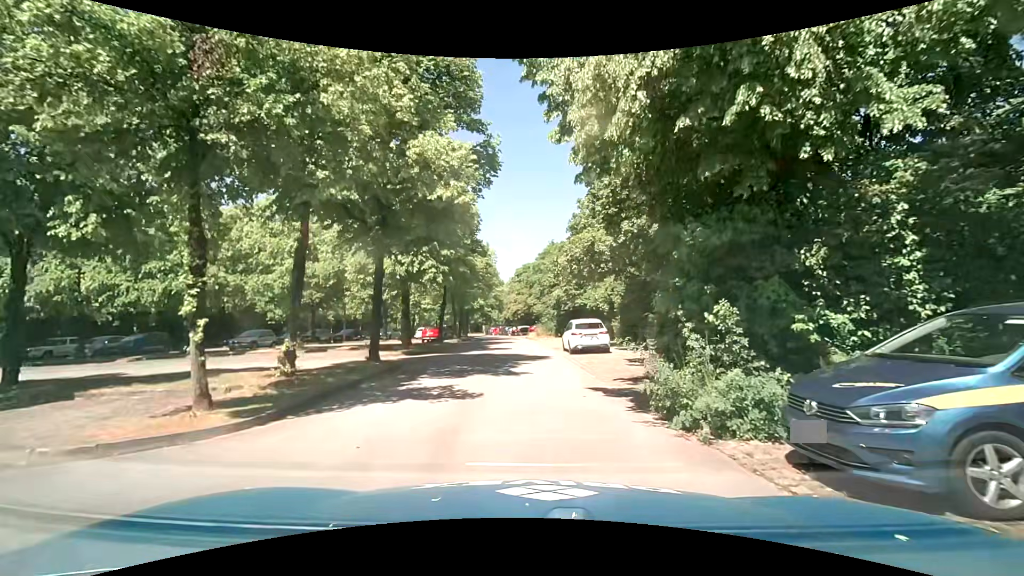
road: residential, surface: asphalt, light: Day
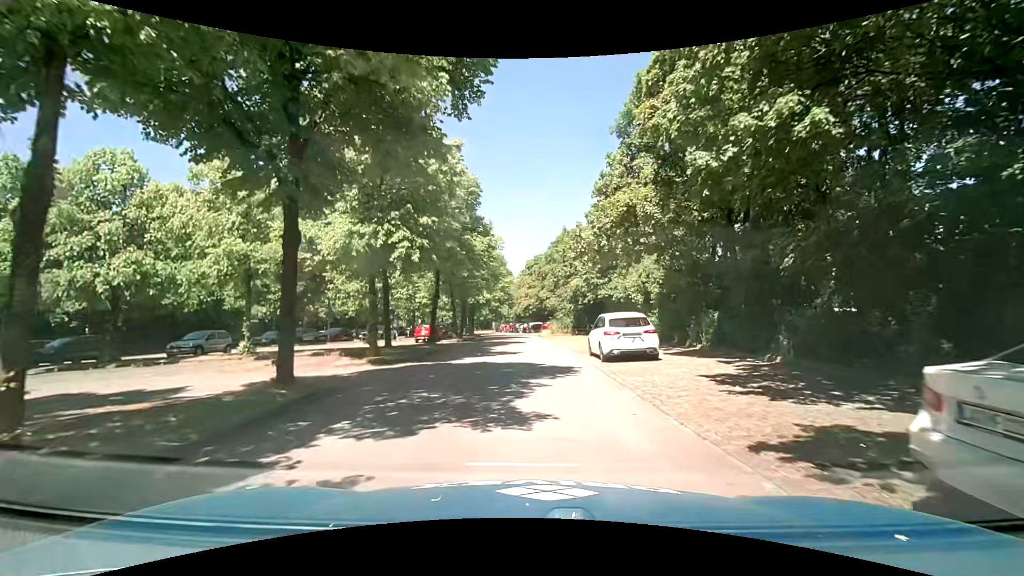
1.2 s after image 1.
(0.0, +7.1) m; -1°
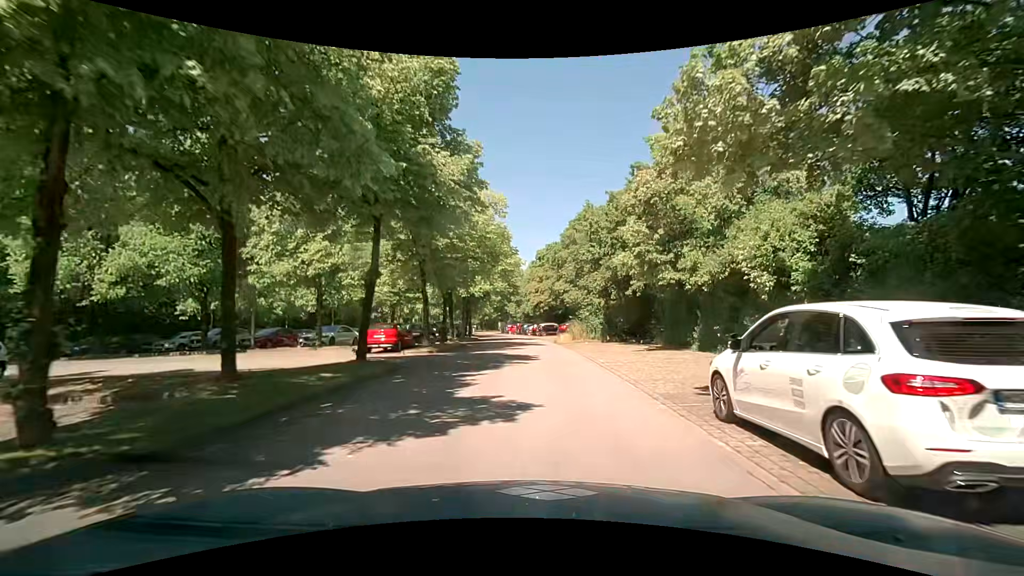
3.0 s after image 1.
(-0.2, +13.4) m; -1°
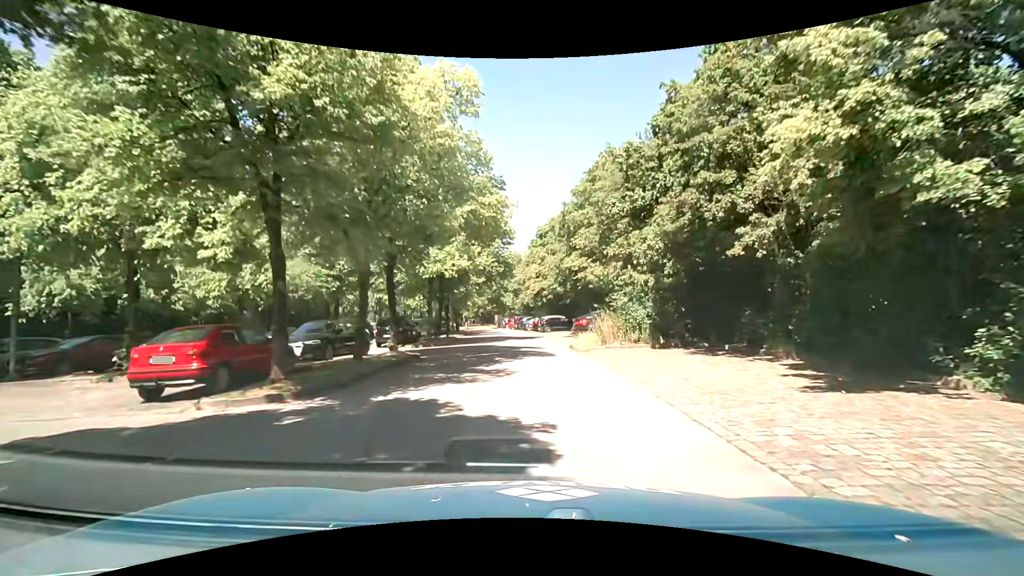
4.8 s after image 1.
(+0.1, +13.5) m; 0°
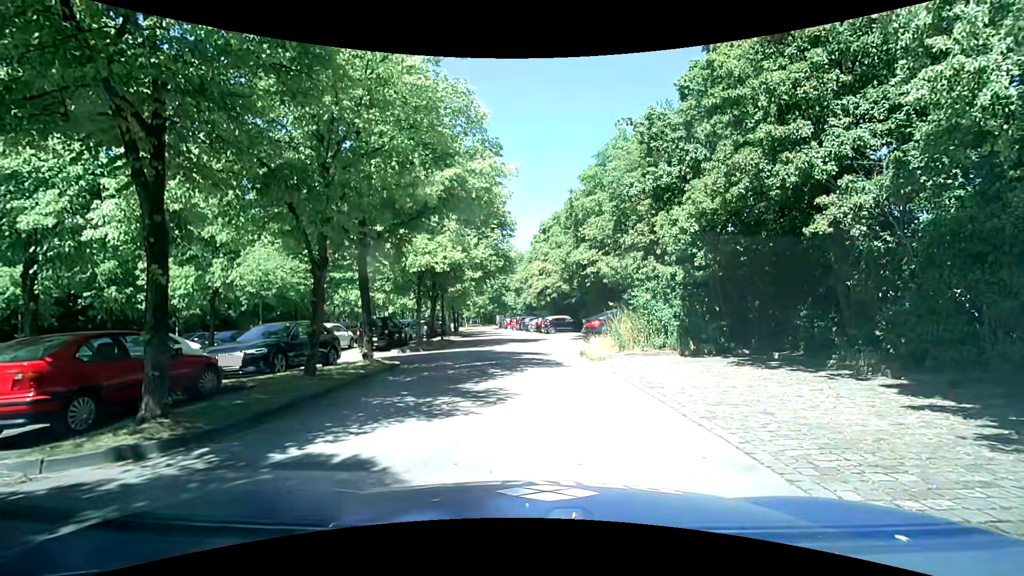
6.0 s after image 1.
(0.0, +2.9) m; 0°
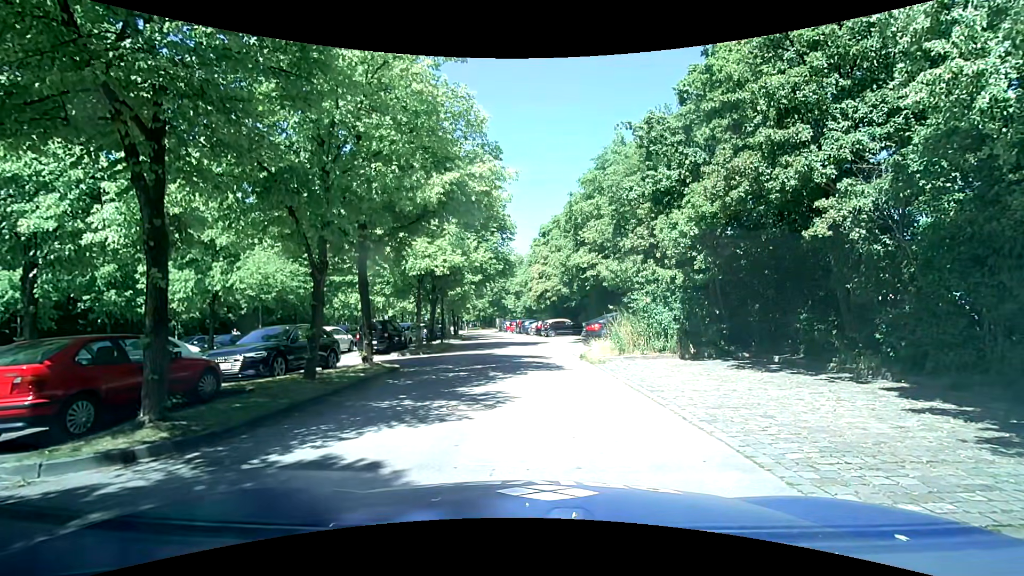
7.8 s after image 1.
(0.0, +0.1) m; 0°
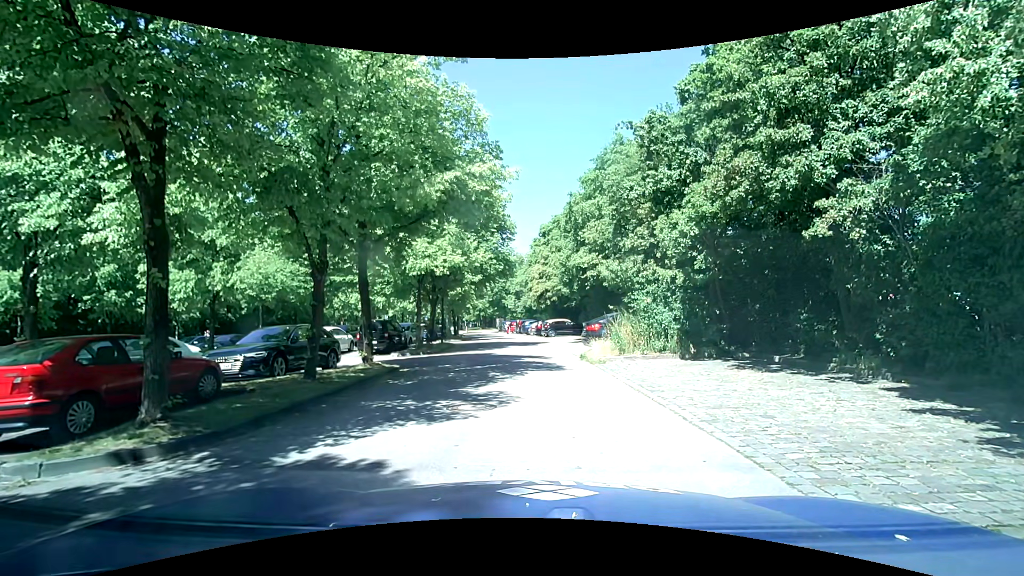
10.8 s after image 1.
(0.0, 0.0) m; 0°
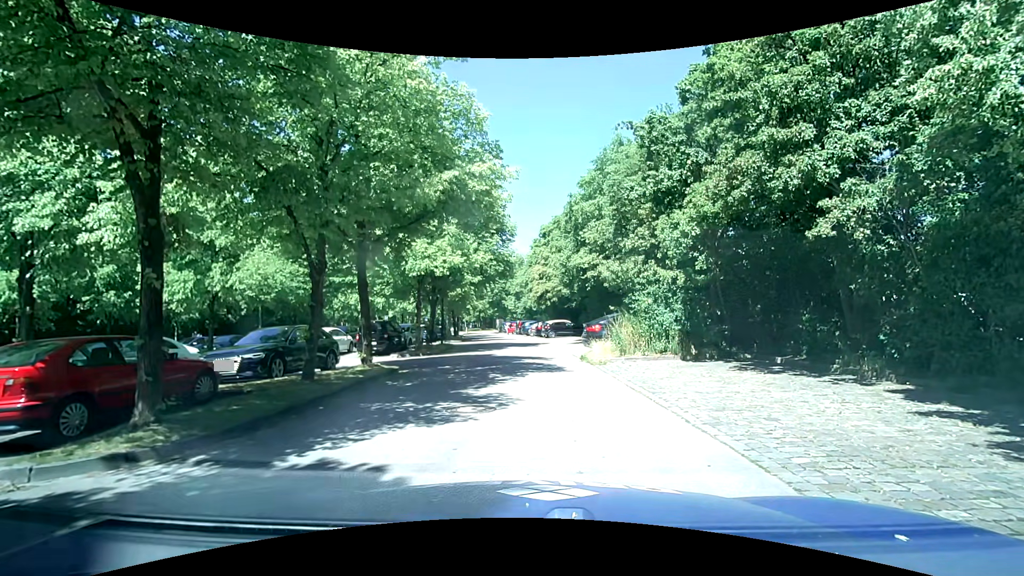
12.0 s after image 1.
(0.0, +0.1) m; 0°
